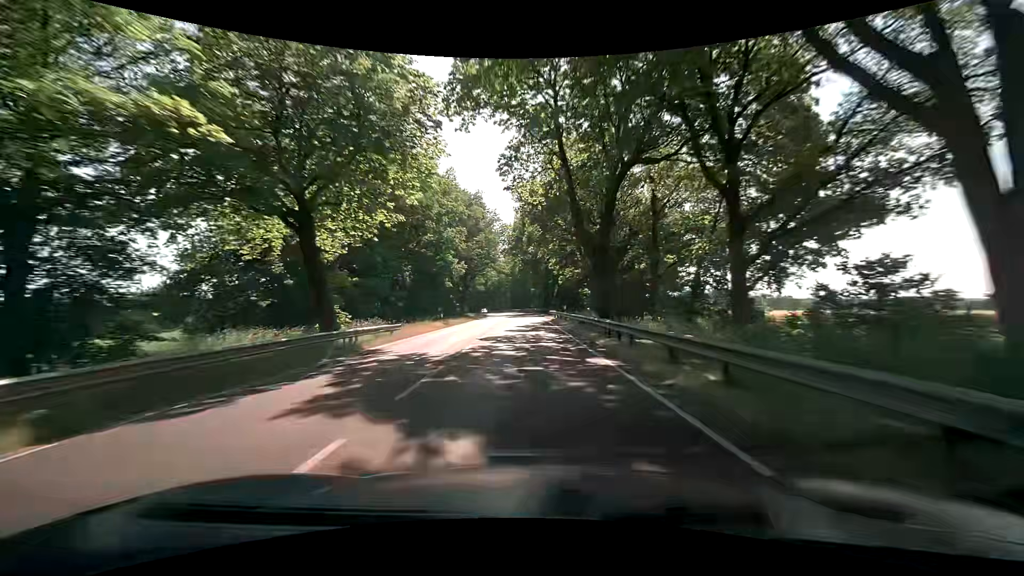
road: primary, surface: asphalt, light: Day
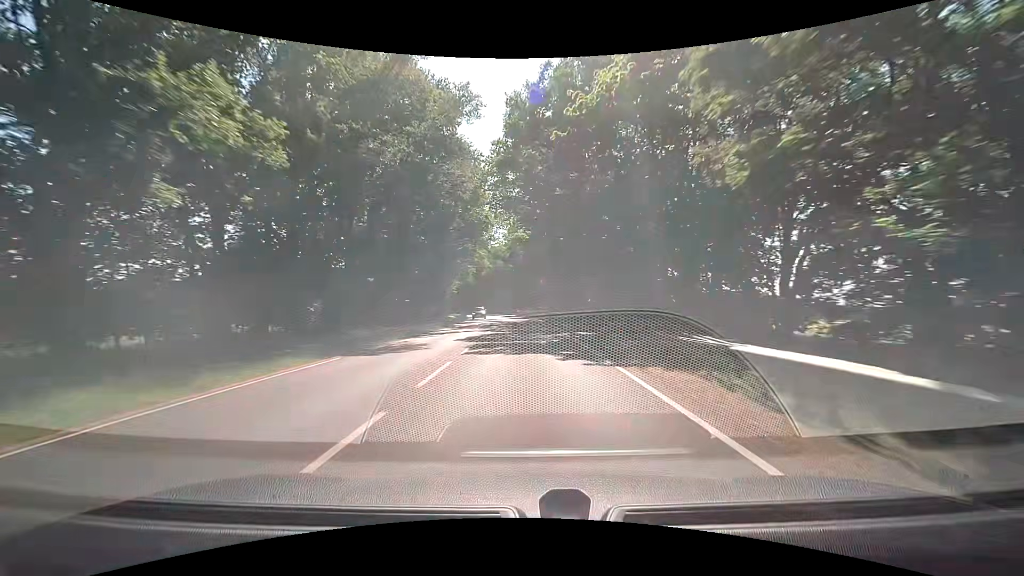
(-0.3, +47.4) m; -1°
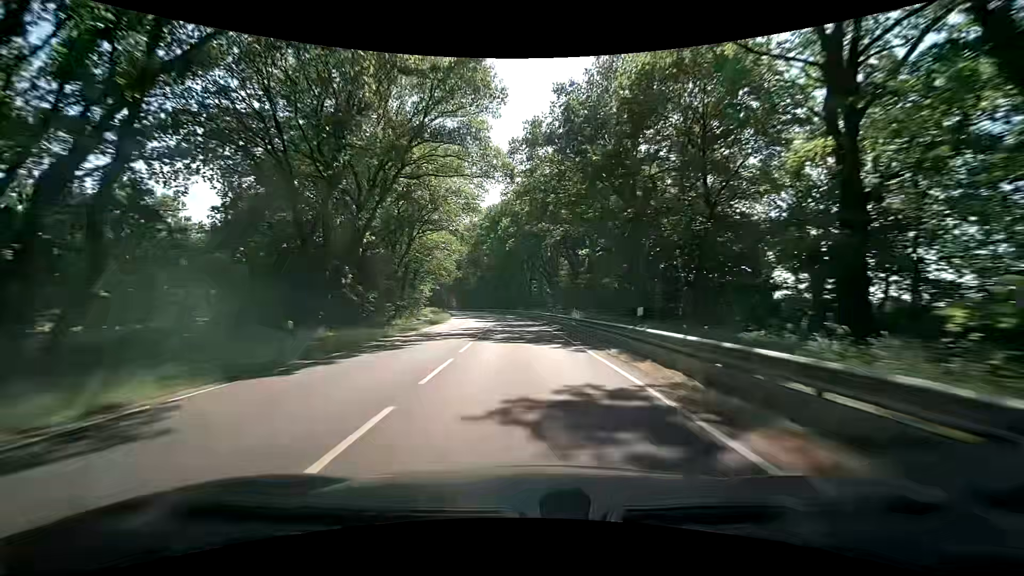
(-2.7, +78.9) m; -5°
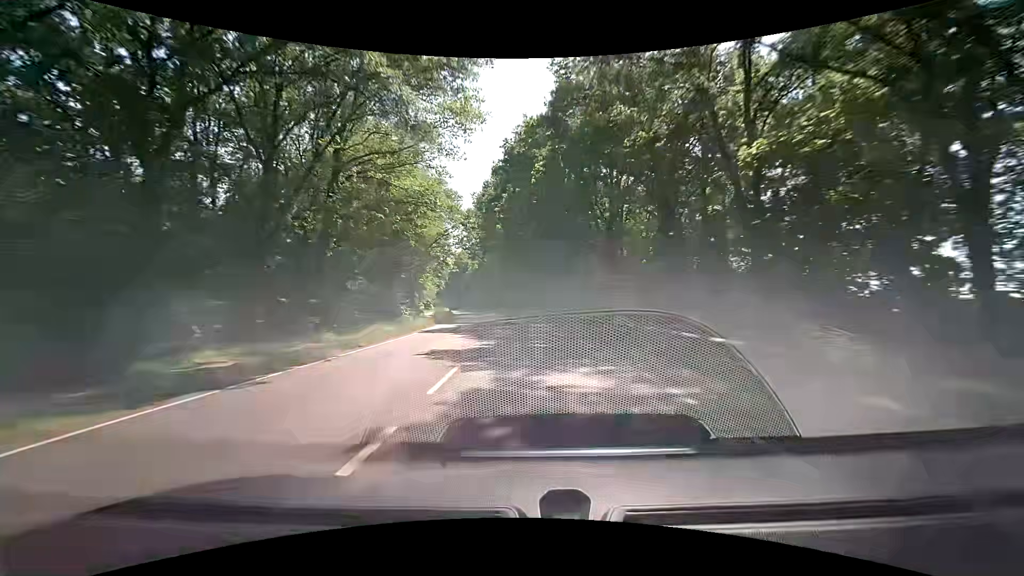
(-1.1, +31.6) m; -3°
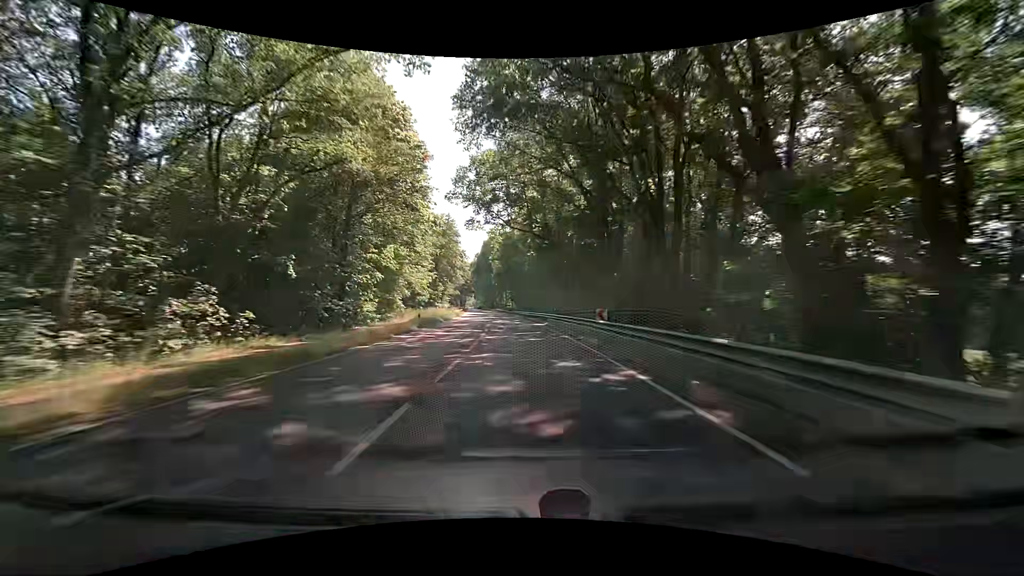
(-2.2, +47.5) m; -5°
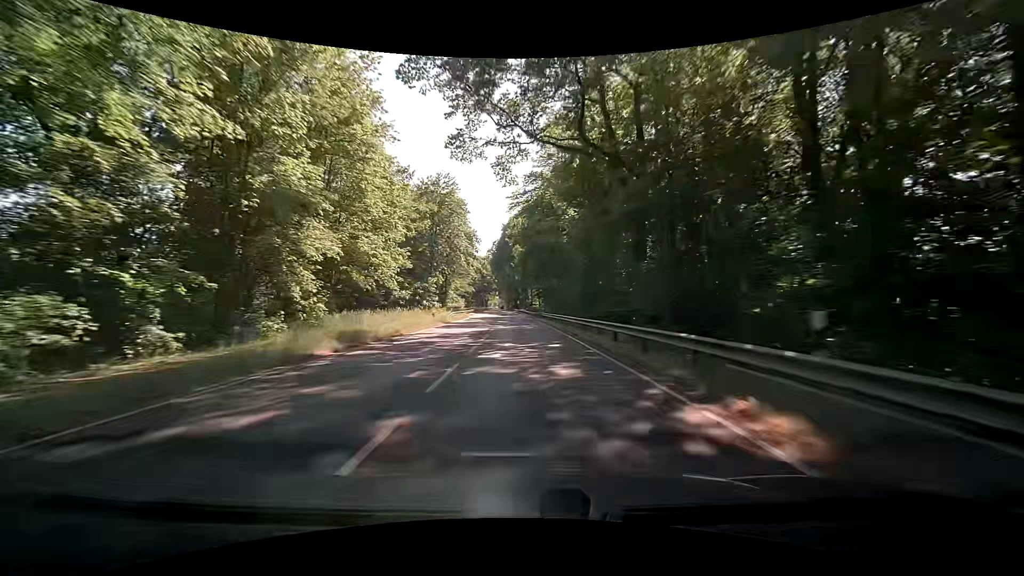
(-0.9, +31.7) m; -3°
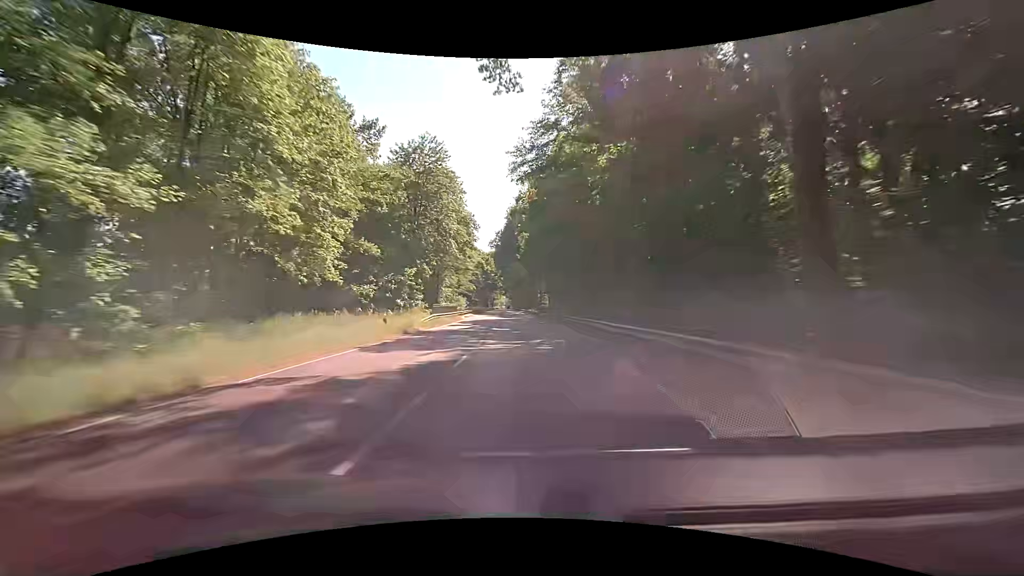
(-0.2, +15.9) m; 0°
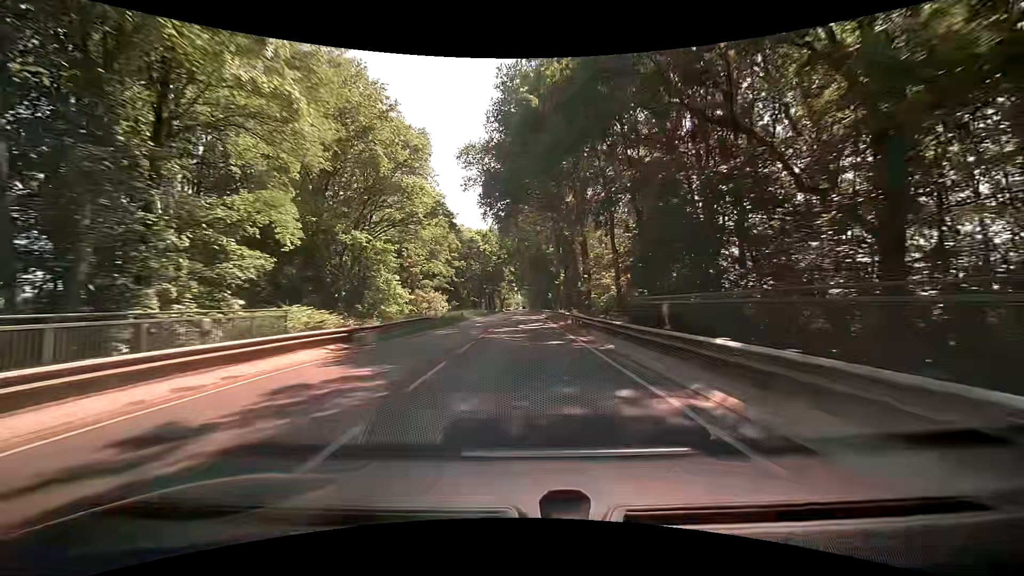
(-2.3, +63.4) m; -3°
(0, +10) (0, +20) (0, +30) (0, +40) (-1, +50) (-1, +60) (-1, +70) (-1, +80) (-1, +90) (-1, +100) m
